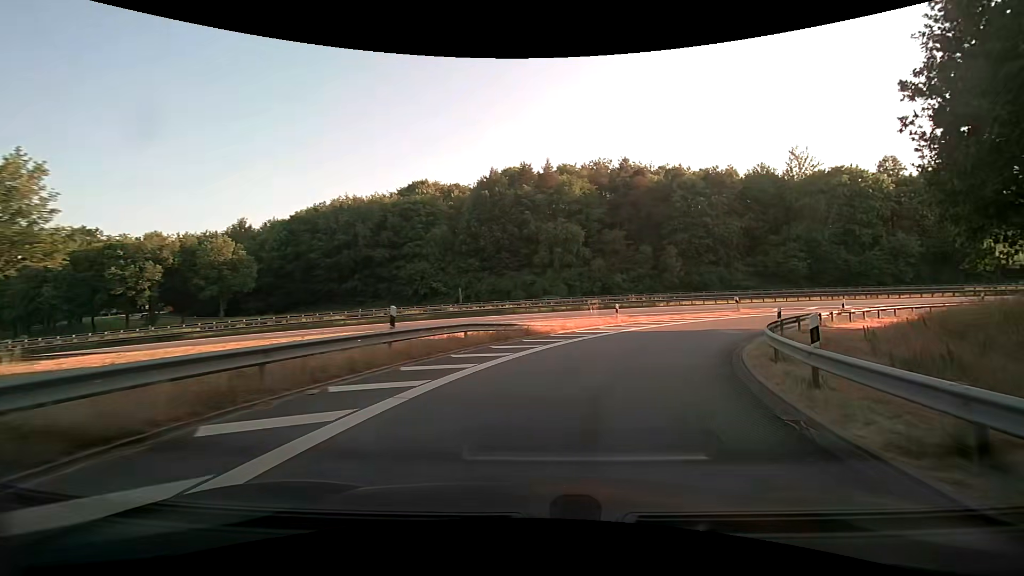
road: motorway_link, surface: asphalt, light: Day
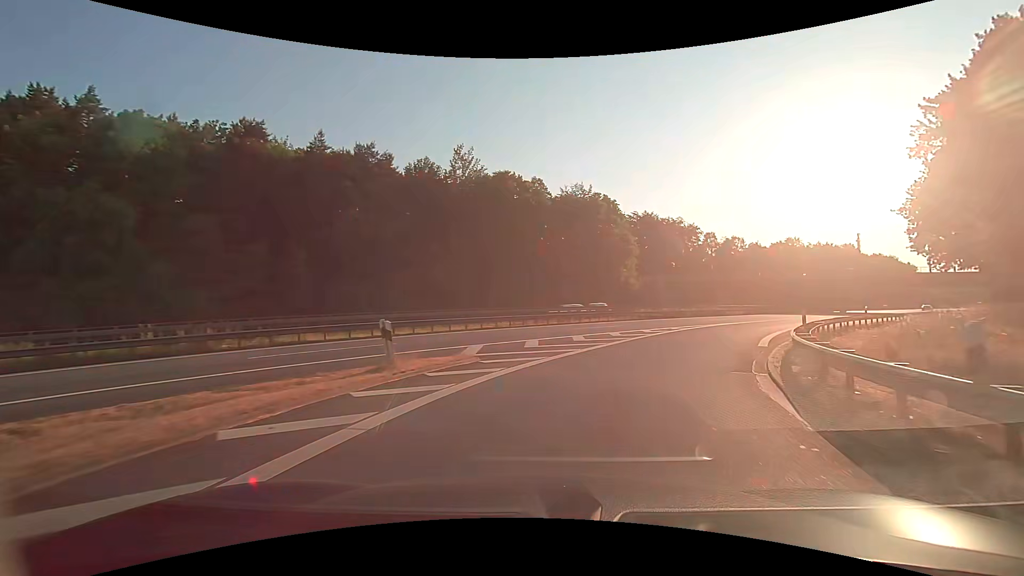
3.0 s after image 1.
(+9.8, +27.7) m; +37°
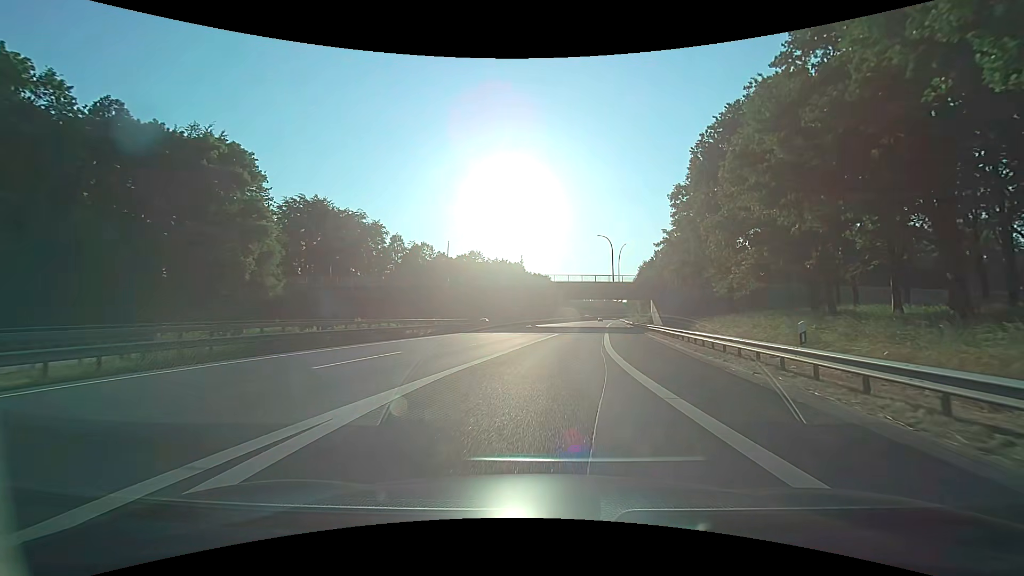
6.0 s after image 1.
(+10.8, +29.8) m; +36°
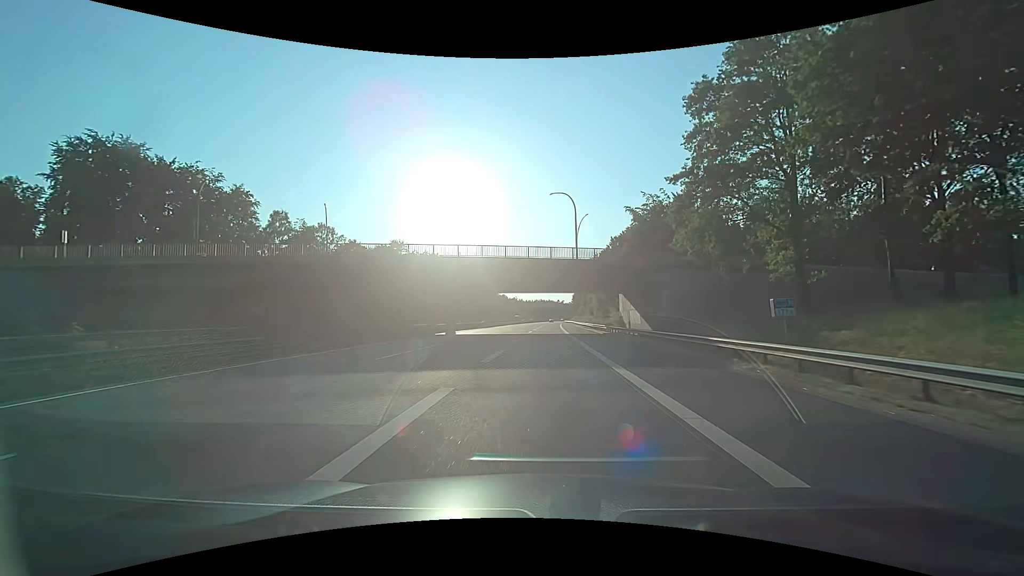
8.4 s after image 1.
(+2.2, +31.5) m; +7°
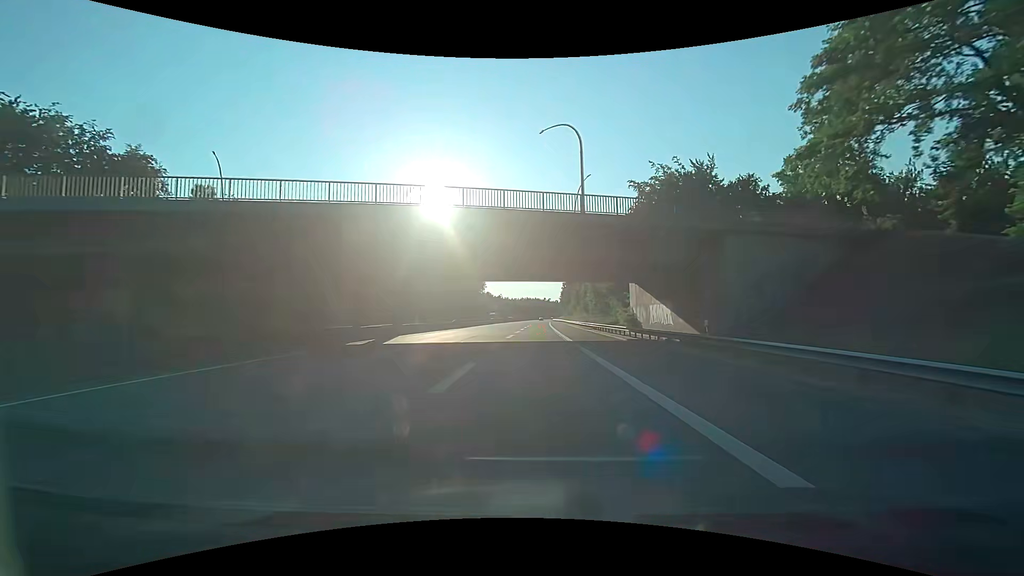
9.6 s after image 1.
(+0.3, +19.1) m; +2°
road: motorway
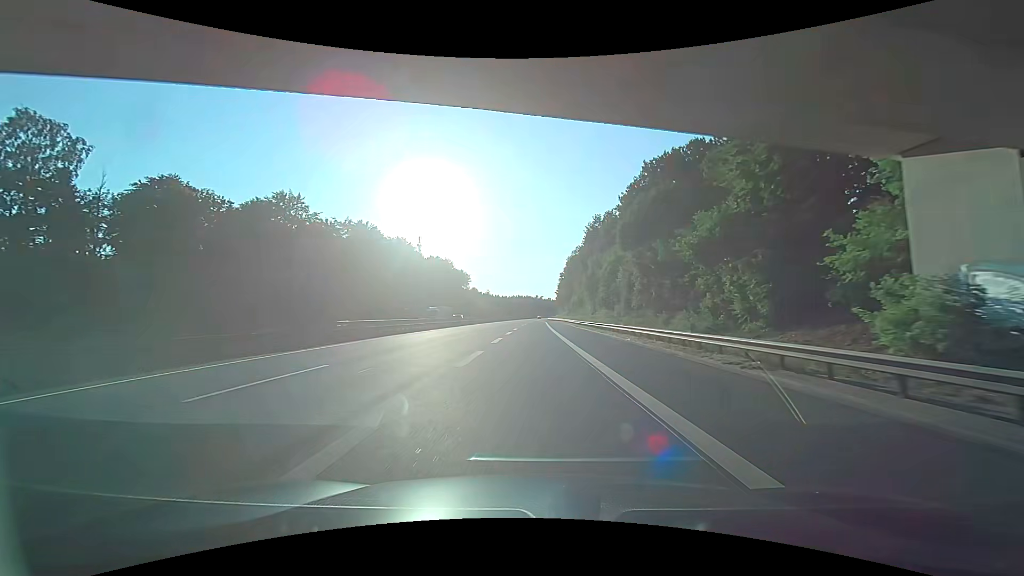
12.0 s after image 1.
(+0.7, +44.1) m; +3°
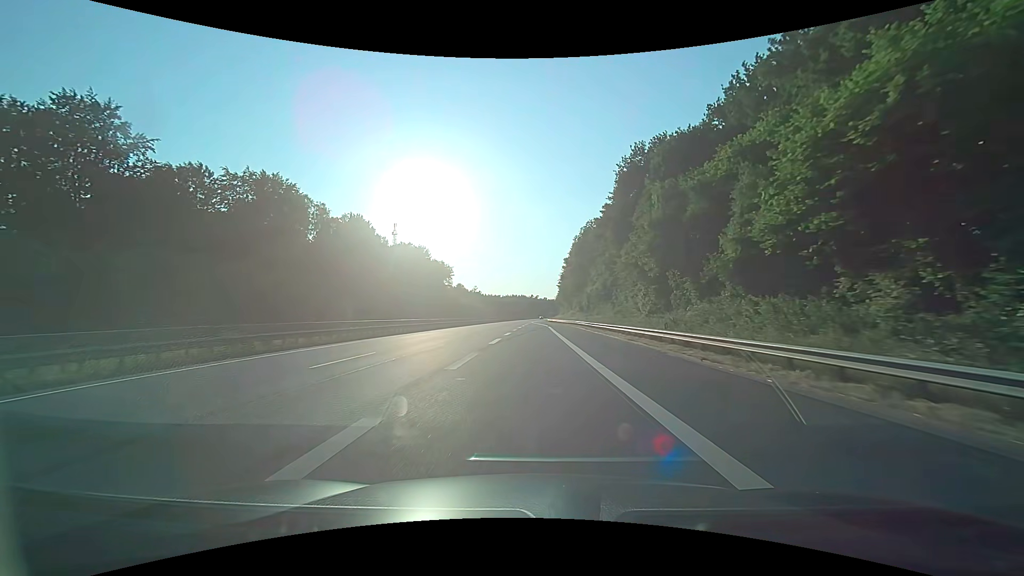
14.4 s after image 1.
(-1.3, +49.0) m; -2°
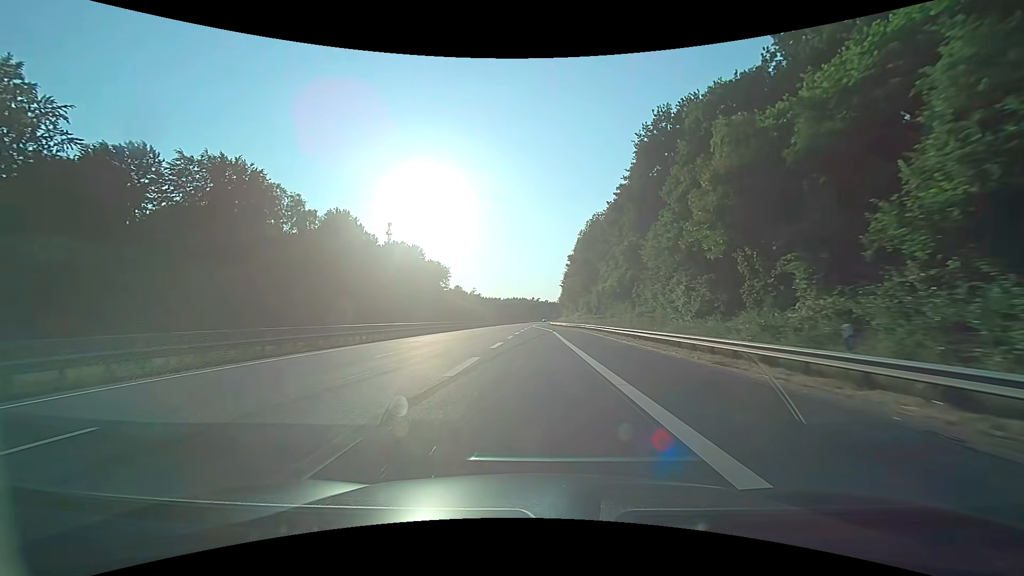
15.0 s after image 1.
(0.0, +12.8) m; 0°
(0, +10) (0, +20) (0, +30) (0, +40) (-1, +50) (-1, +60) (-2, +70) (-2, +80) (-2, +90) (-2, +100) m
